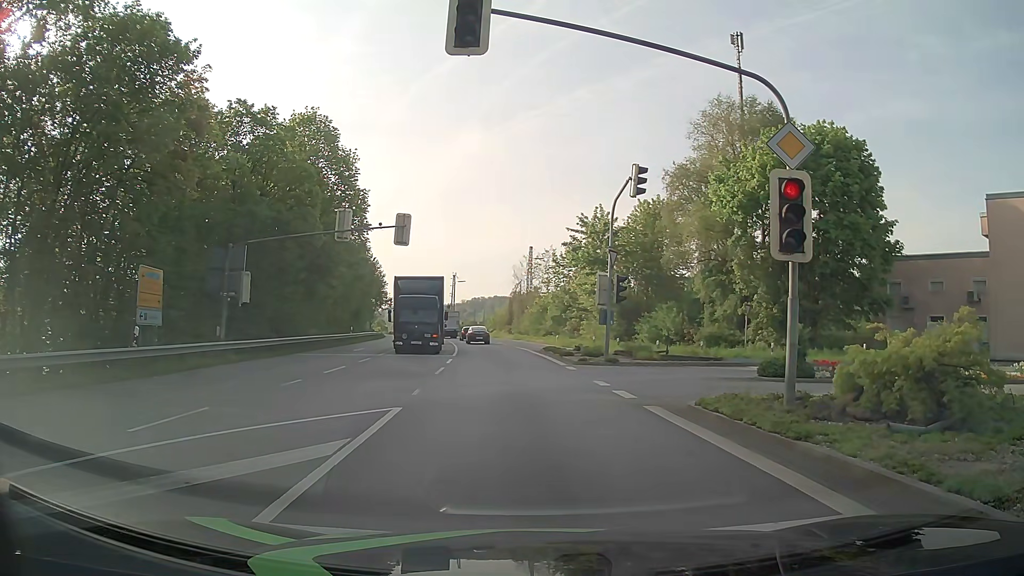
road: primary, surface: asphalt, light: Day
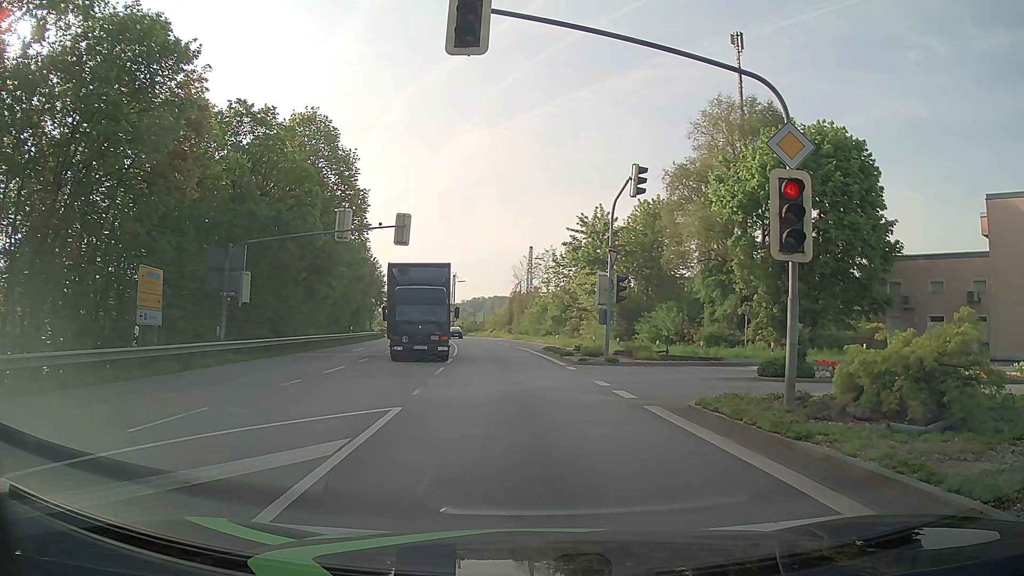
(0.0, 0.0) m; 0°
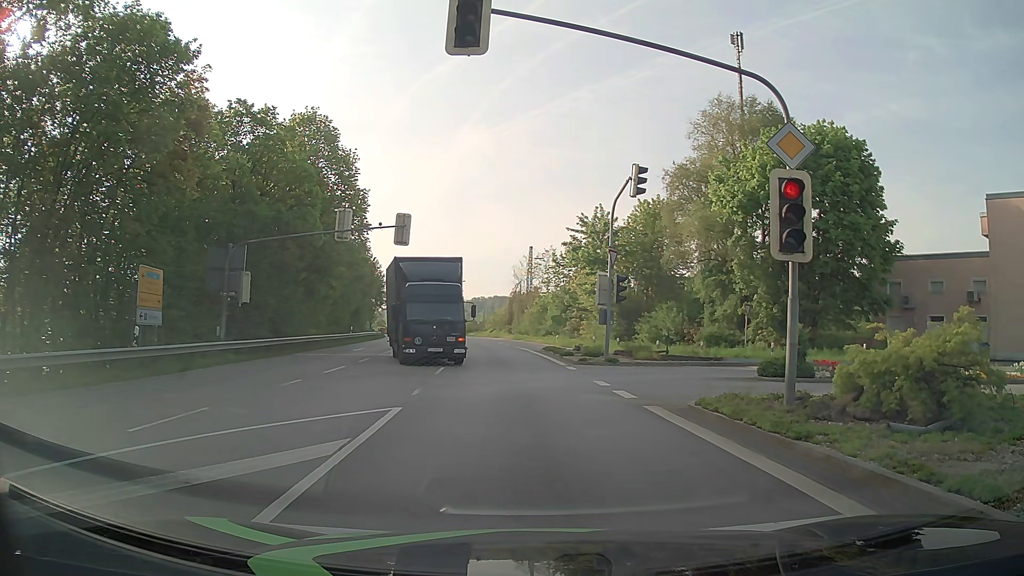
(0.0, 0.0) m; 0°
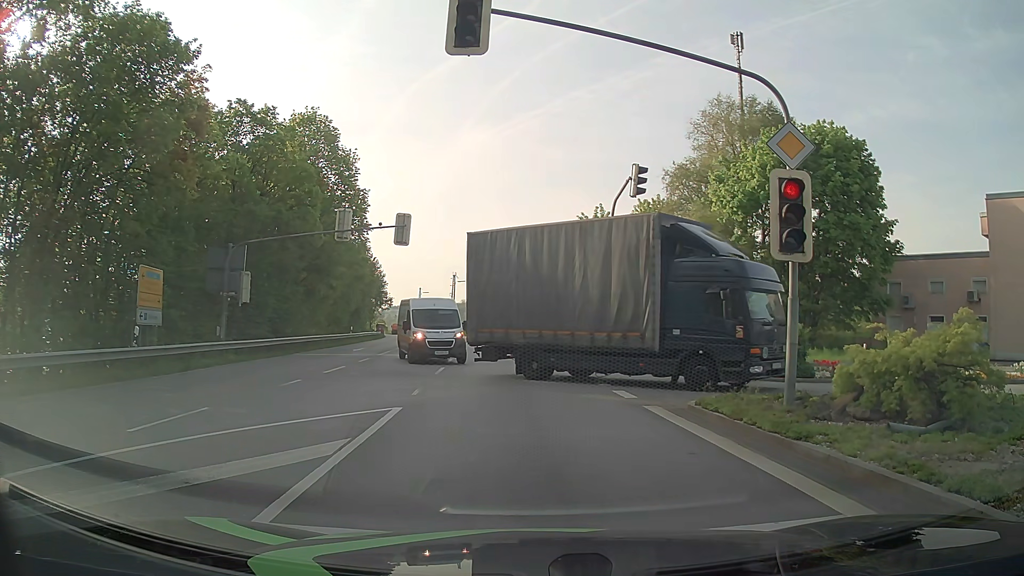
(0.0, 0.0) m; 0°
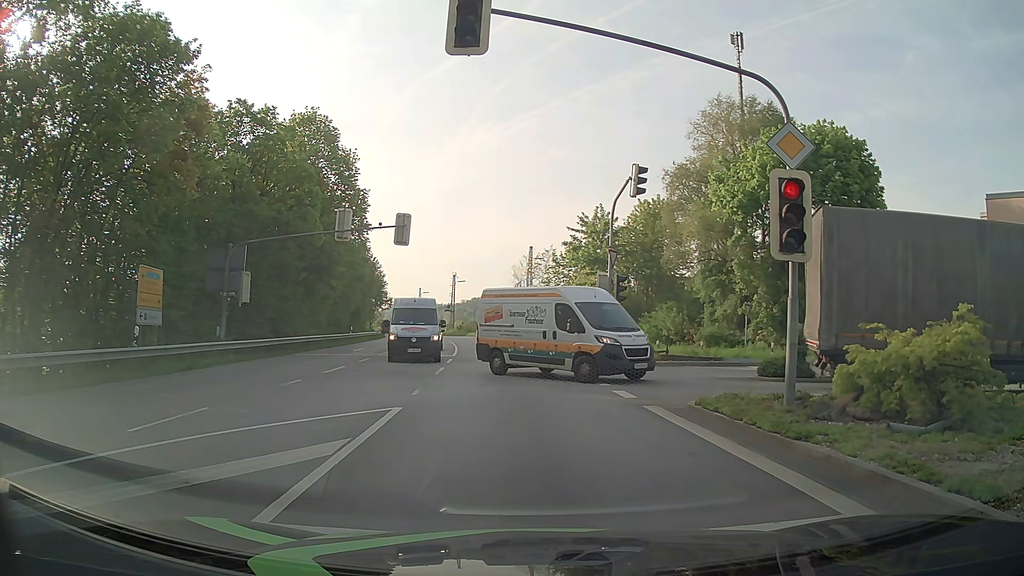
(0.0, 0.0) m; 0°
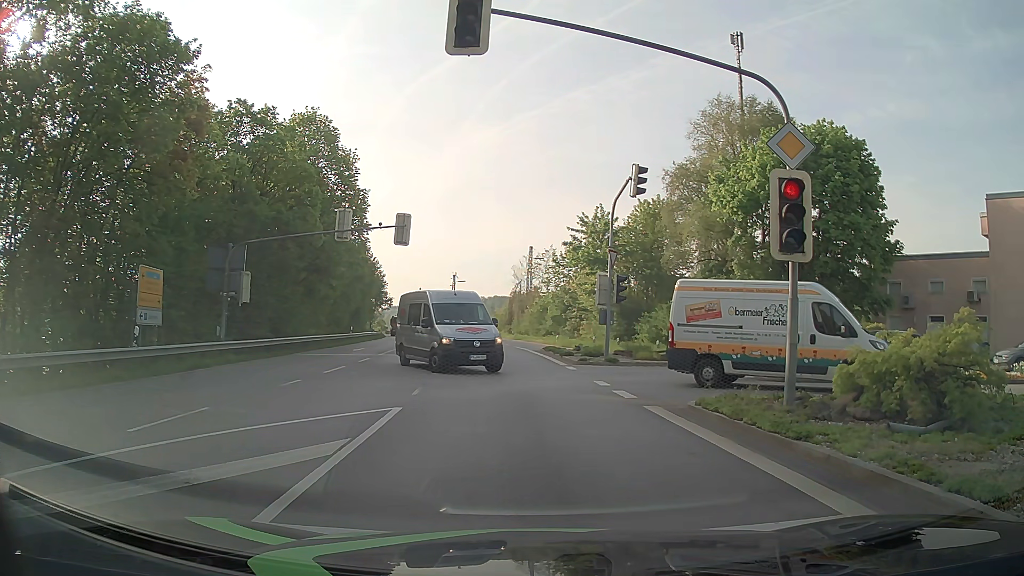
(0.0, 0.0) m; 0°
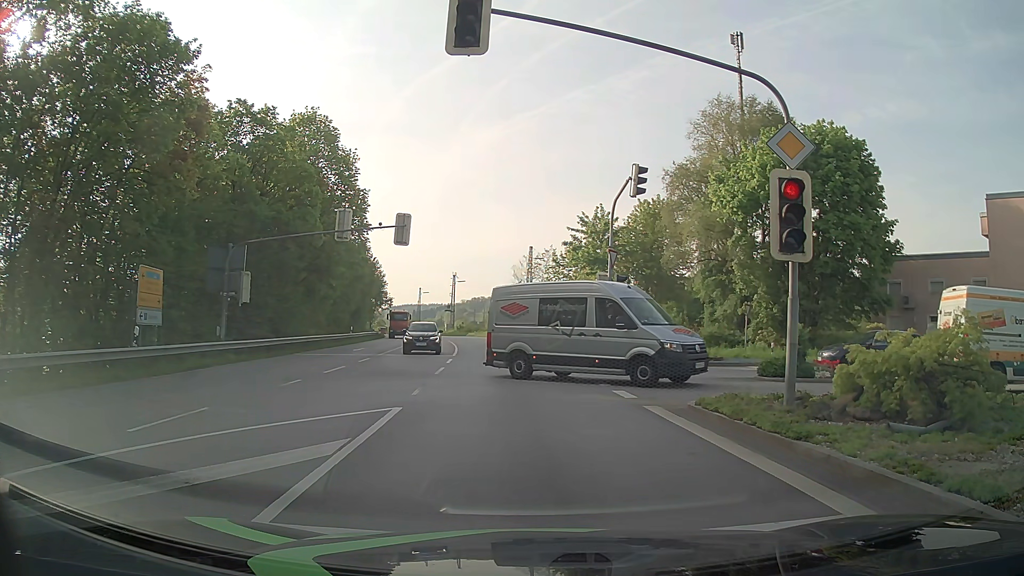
(0.0, 0.0) m; 0°
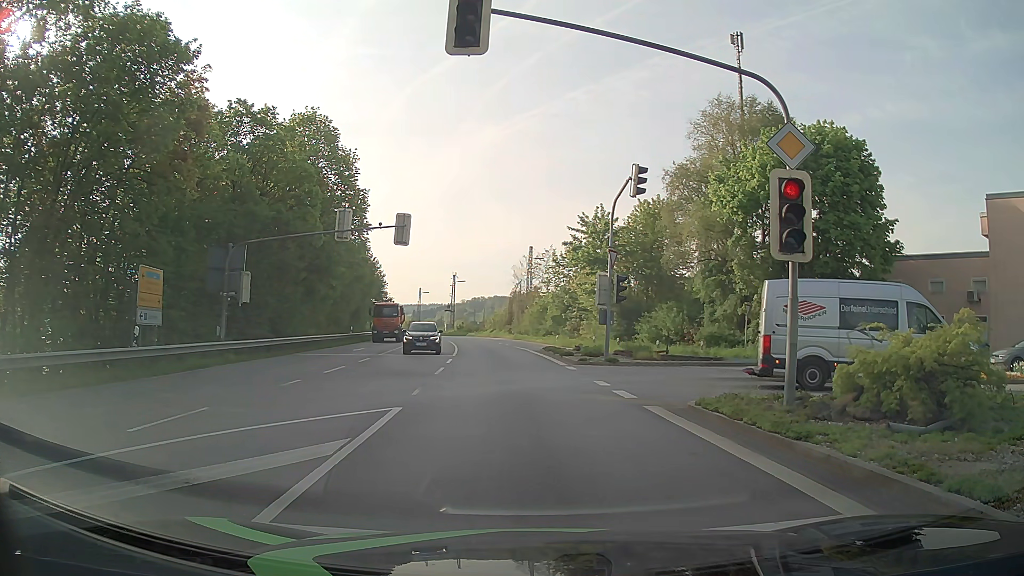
(0.0, 0.0) m; 0°
(-1, +10) (-1, +20) (-3, +30) (-4, +40) (-5, +50) (-7, +60) (-9, +69) (-11, +79) (-14, +89) (-16, +98) m
